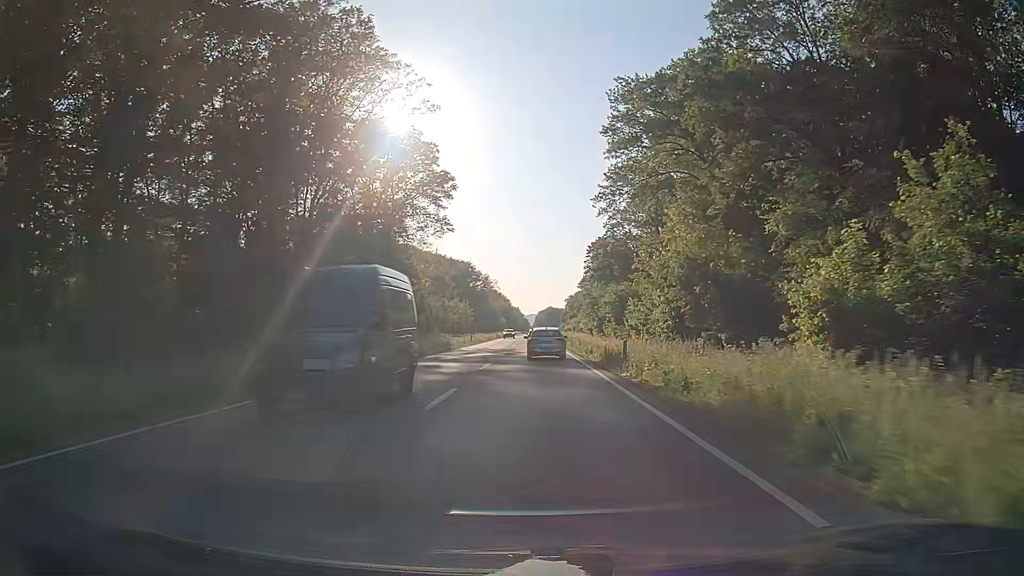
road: primary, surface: asphalt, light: Day
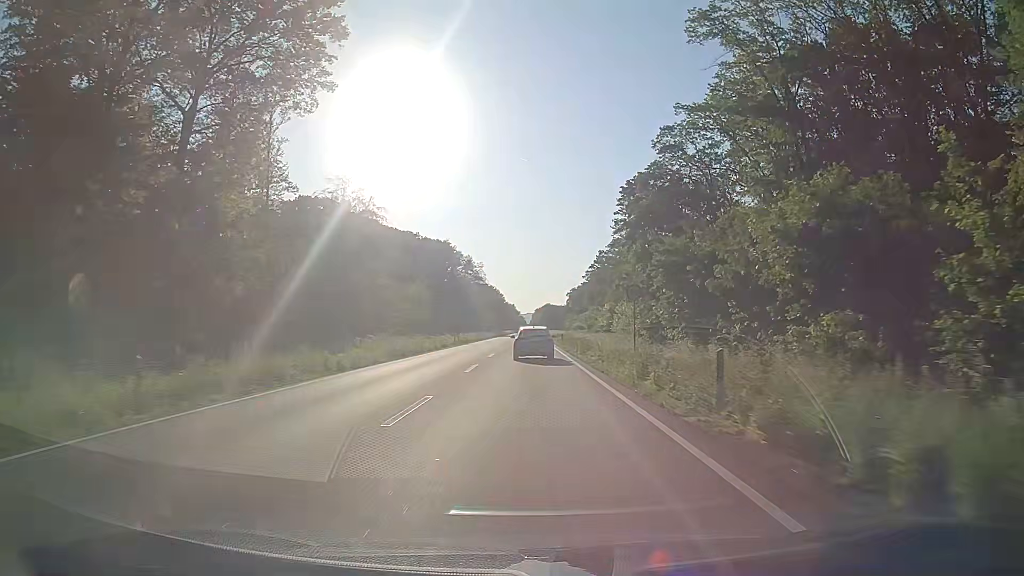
(-0.5, +61.8) m; 0°
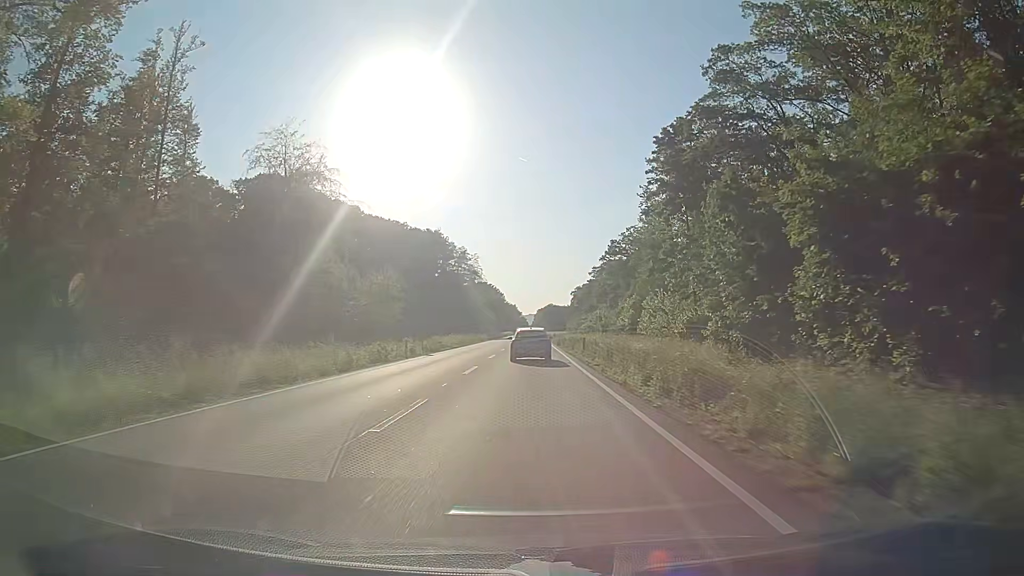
(-0.2, +24.4) m; -1°
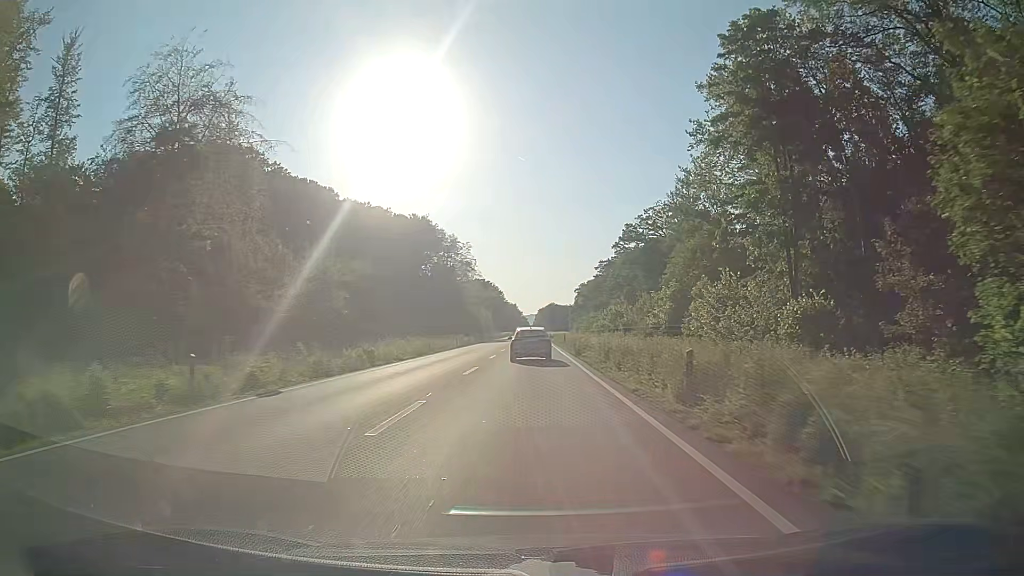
(0.0, +24.5) m; 0°
